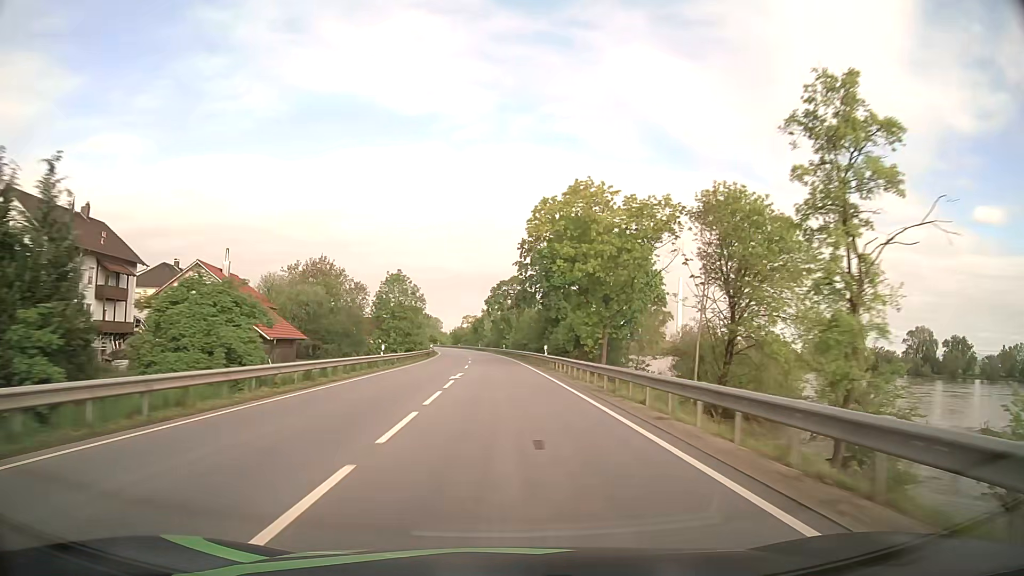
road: primary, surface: asphalt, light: Day
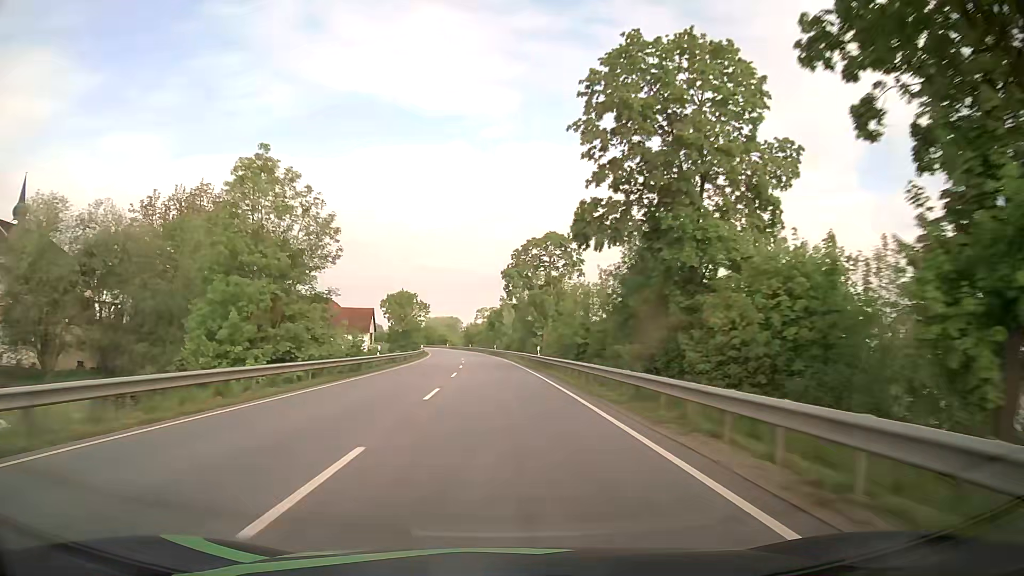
(-0.8, +47.9) m; -2°
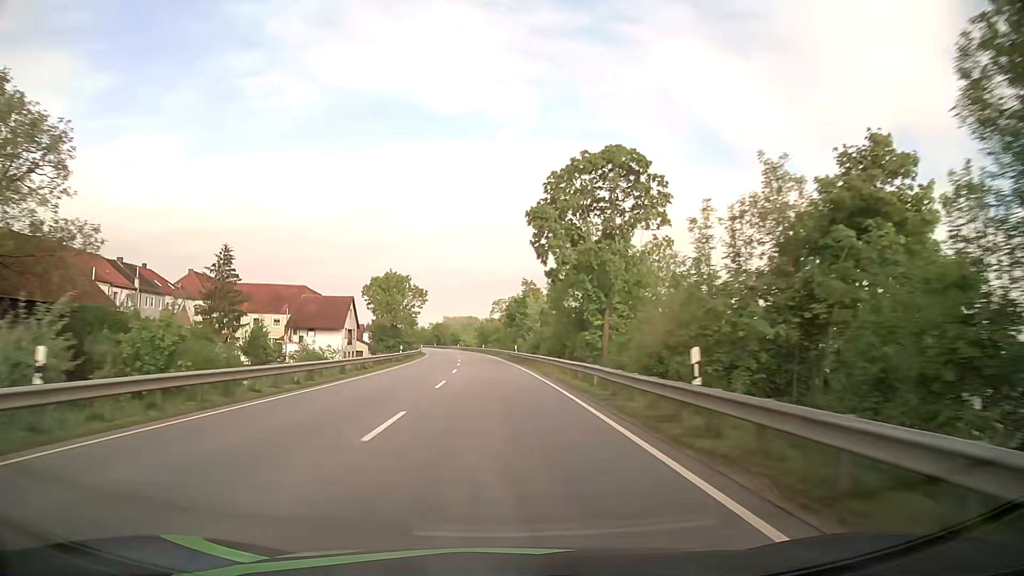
(-0.5, +32.0) m; -2°
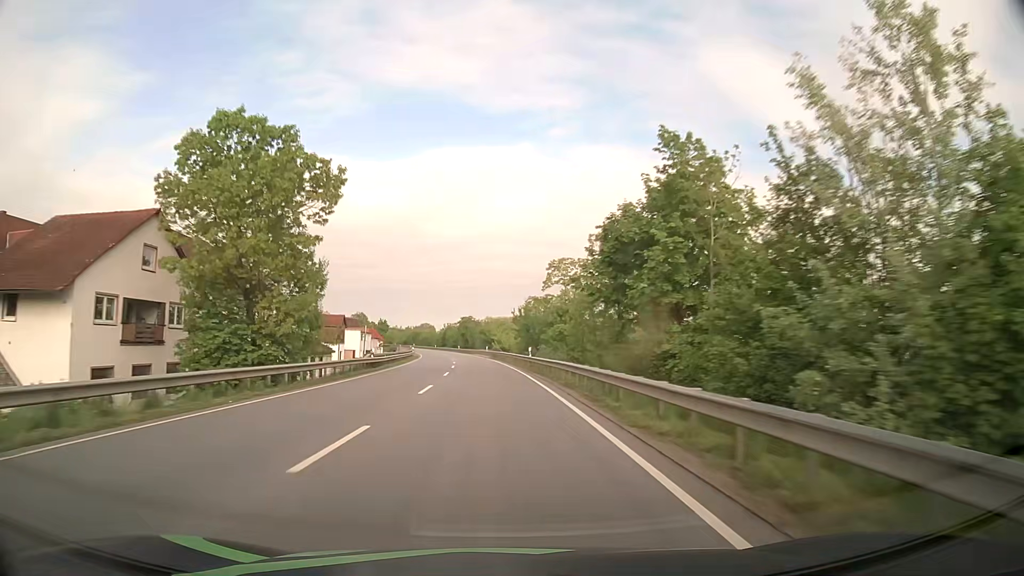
(-2.3, +63.9) m; -4°
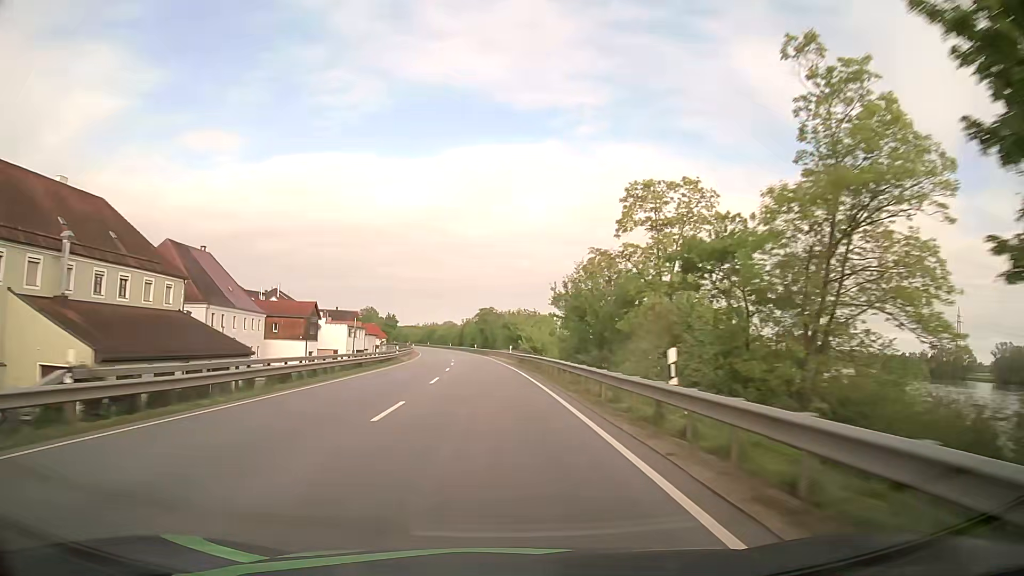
(-0.6, +32.0) m; -3°
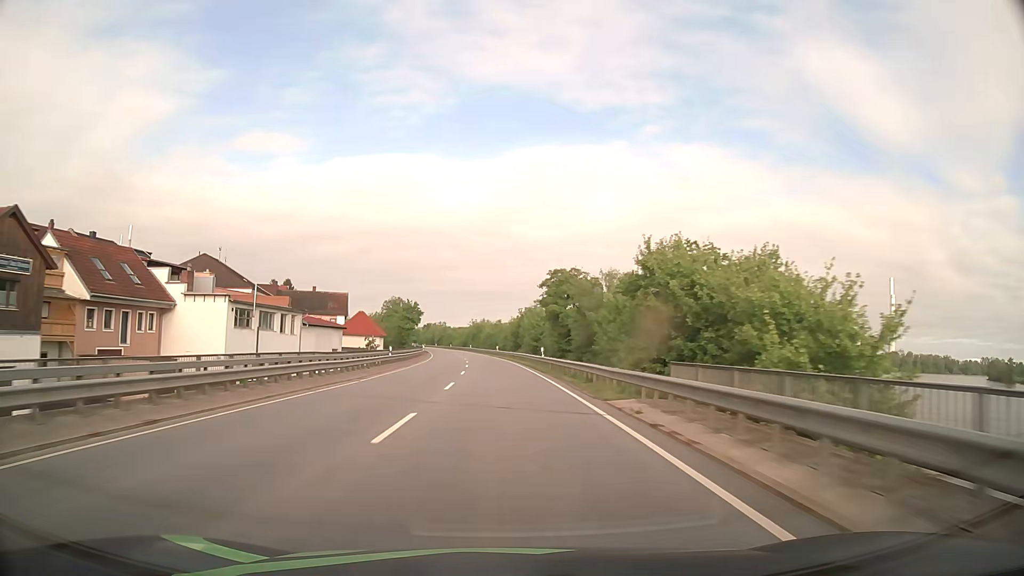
(-2.5, +63.9) m; -5°
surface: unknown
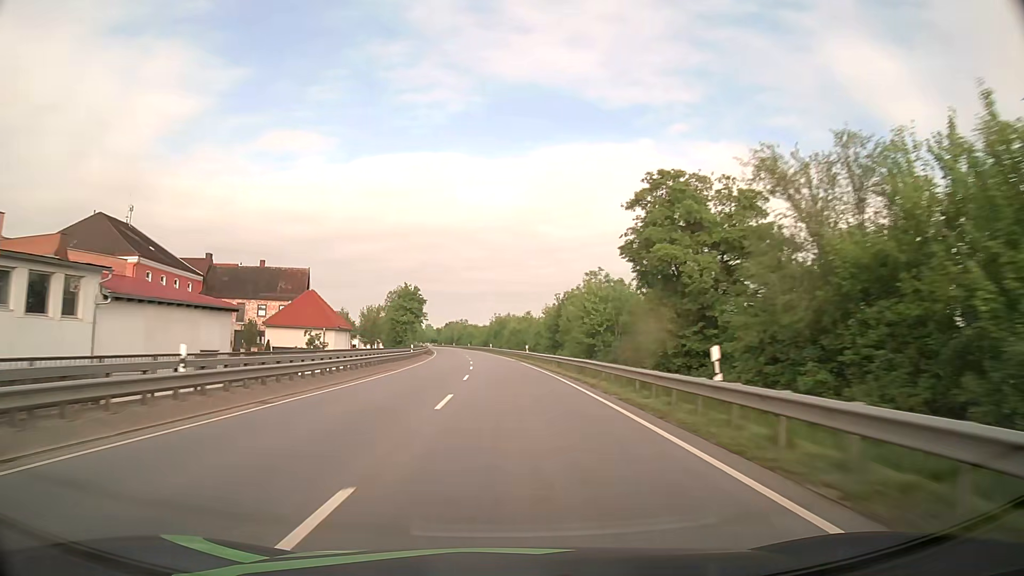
(-0.6, +32.0) m; -2°
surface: asphalt
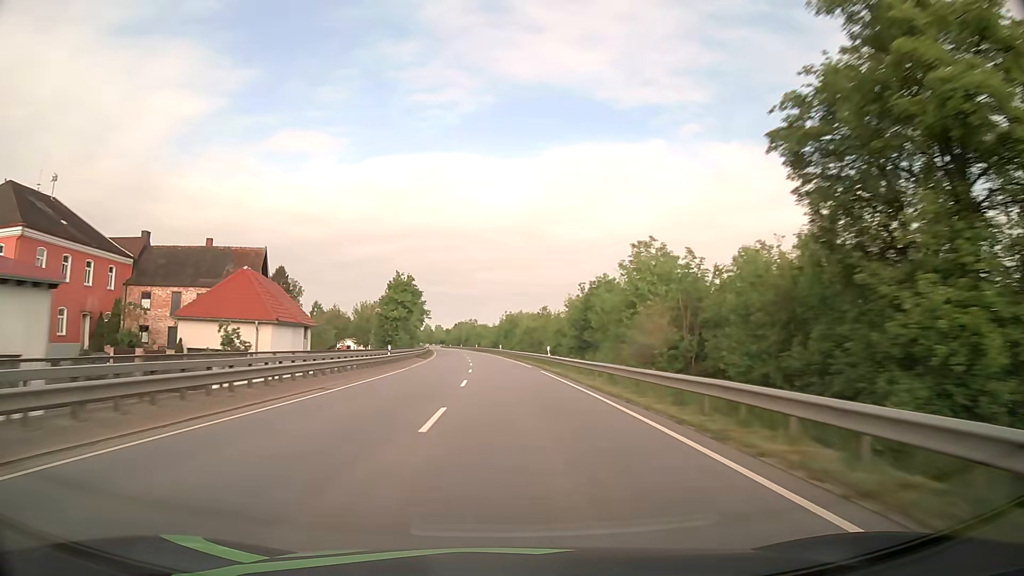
(-0.2, +16.0) m; -1°
(0, +10) (0, +20) (-1, +30) (-1, +40) (-1, +50) (-2, +60) (-3, +70) (-3, +80) (-4, +90) (-5, +100) m
